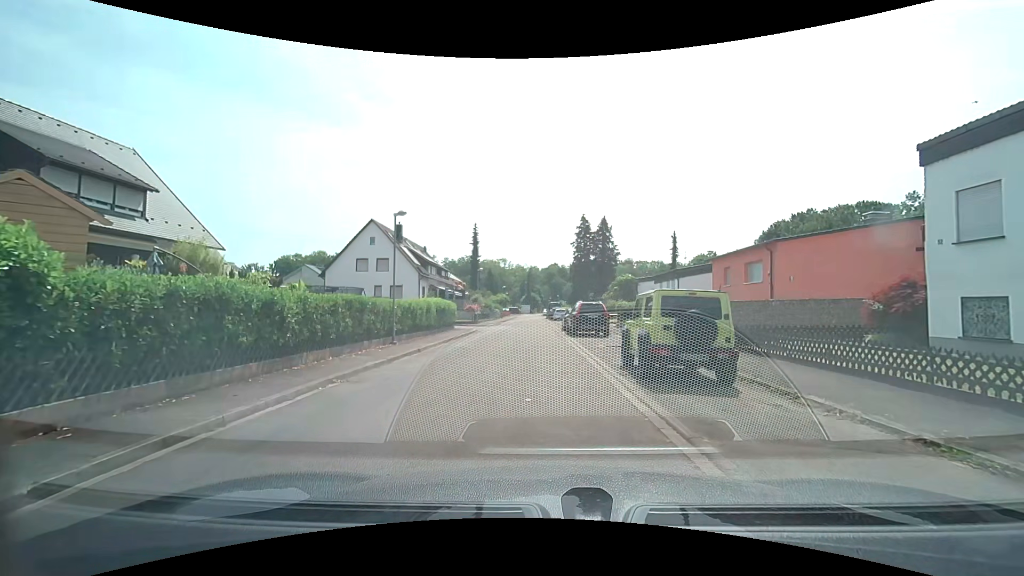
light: Day
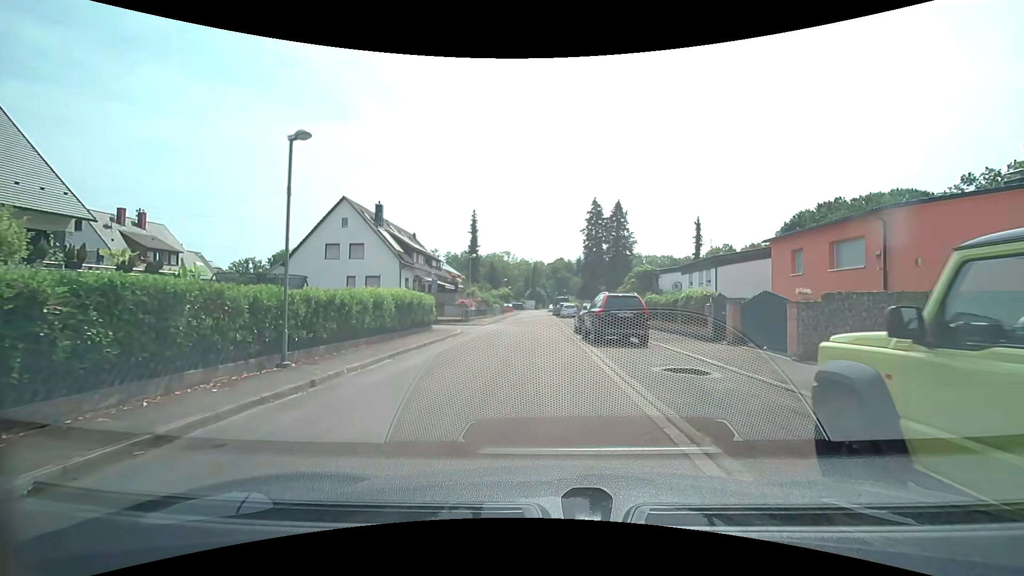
(0.0, +8.2) m; 0°
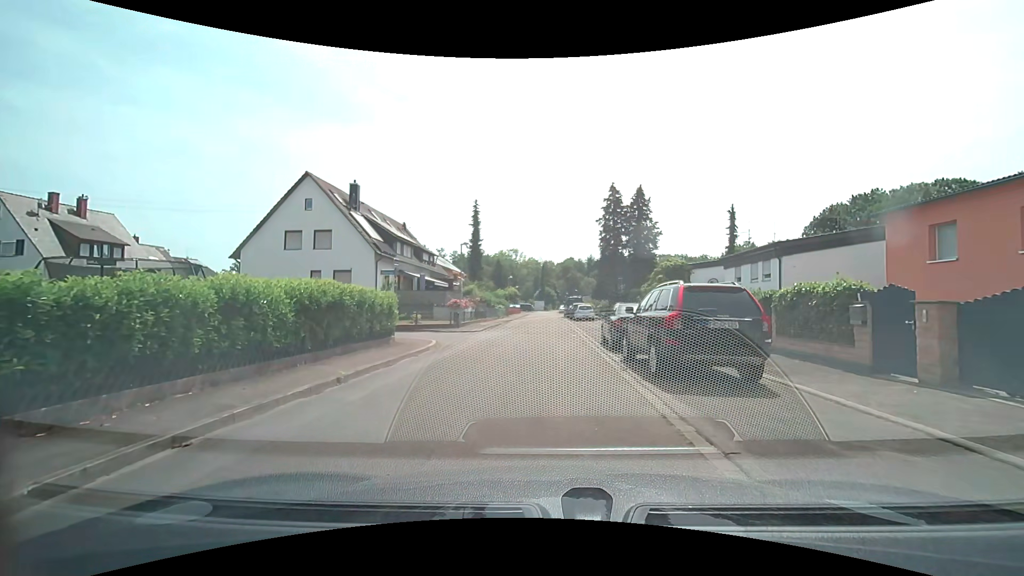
(-0.2, +8.1) m; -2°
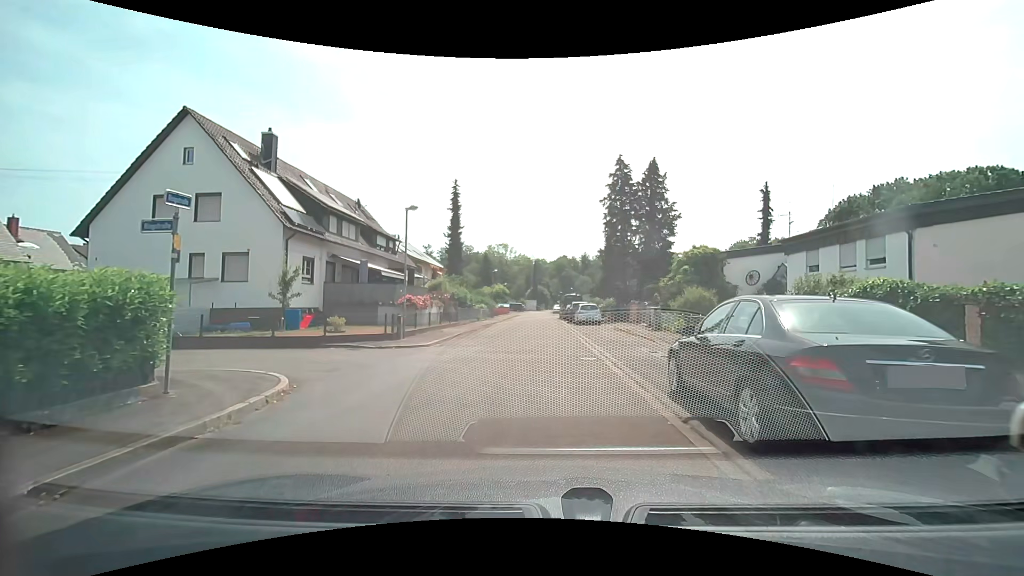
(+0.1, +10.6) m; 0°
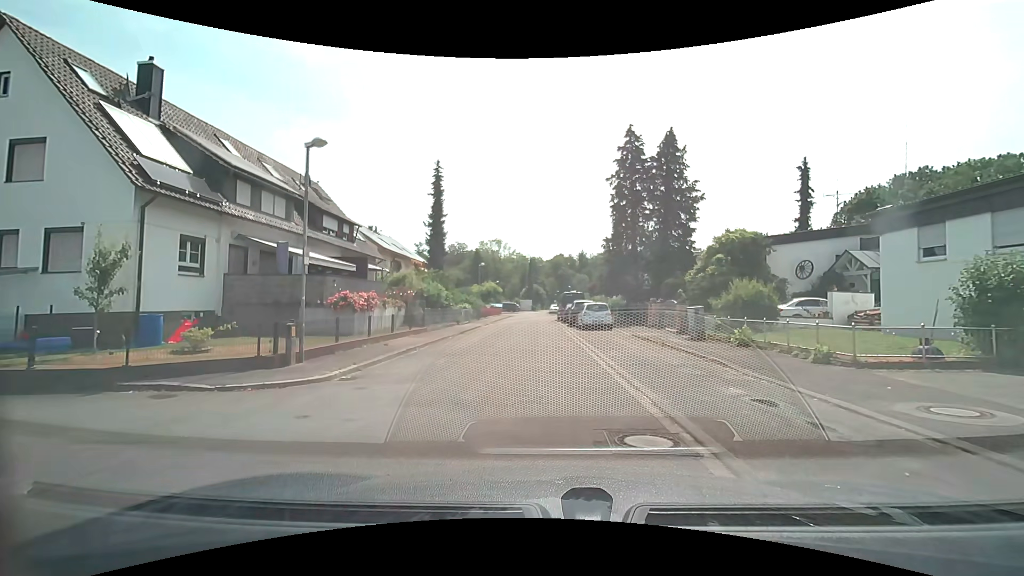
(+0.2, +7.7) m; +2°
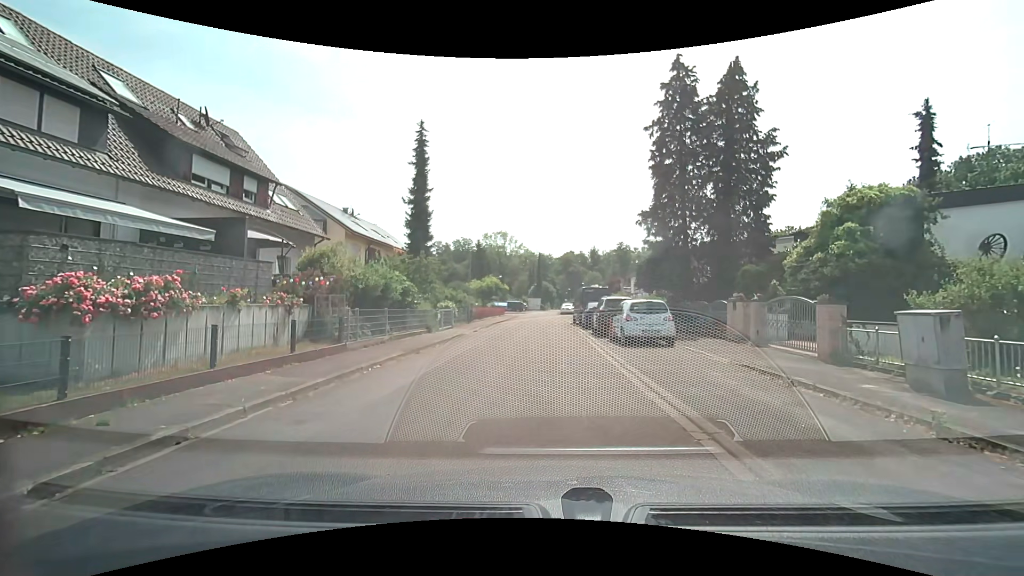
(-0.2, +10.6) m; -2°
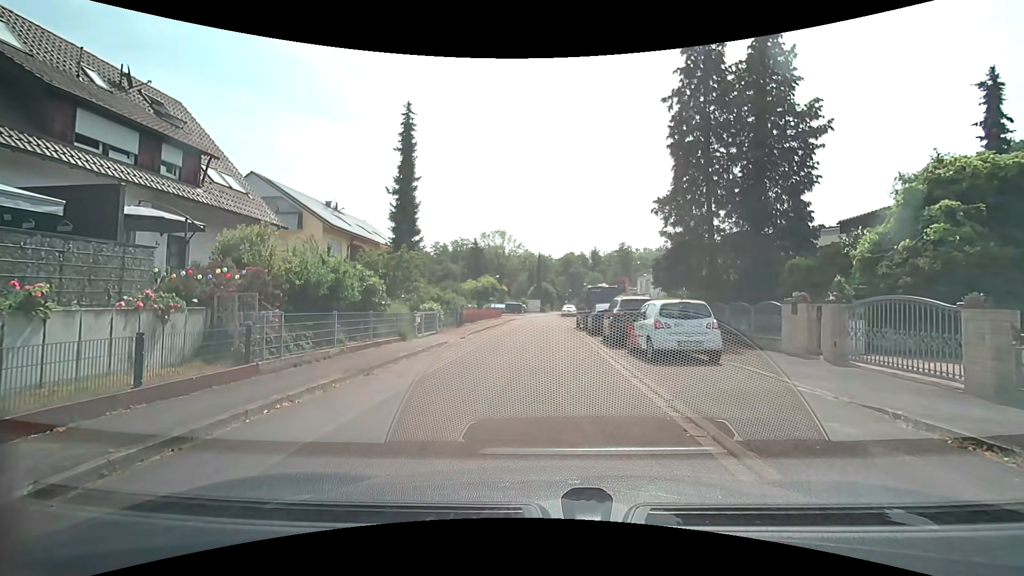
(0.0, +4.0) m; +1°
